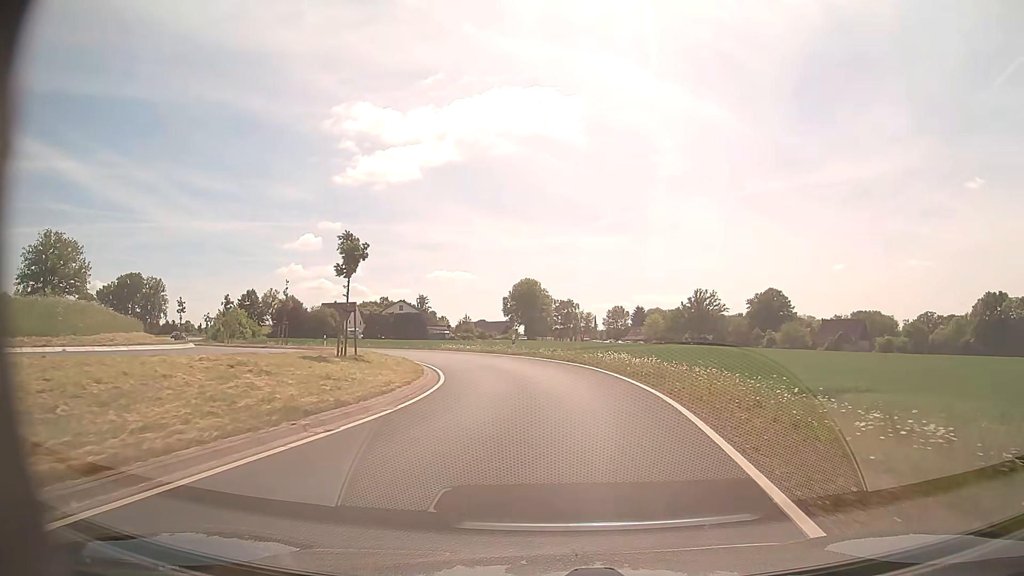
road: trunk_link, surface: asphalt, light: Day
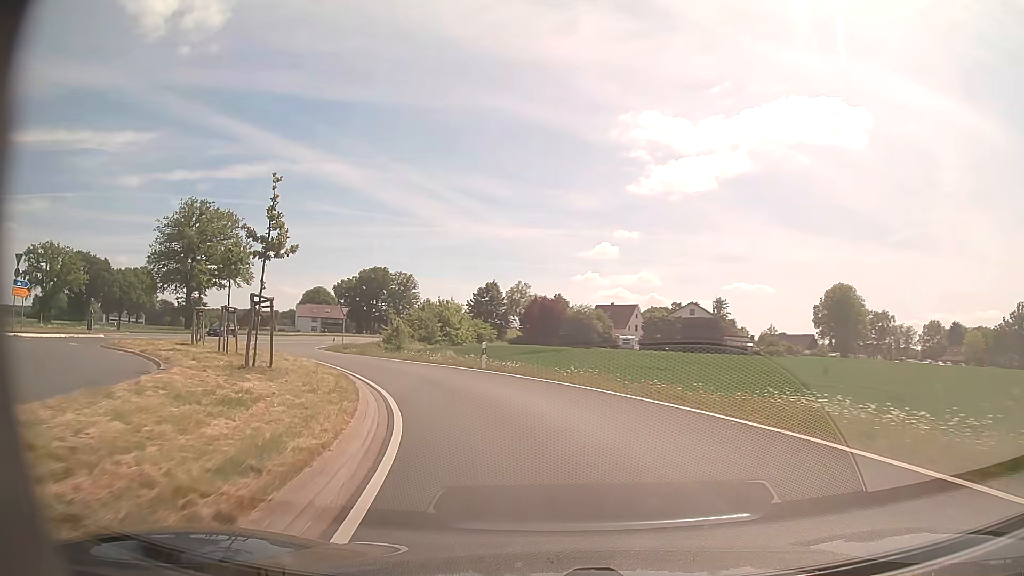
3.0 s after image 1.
(-4.8, +34.4) m; -24°
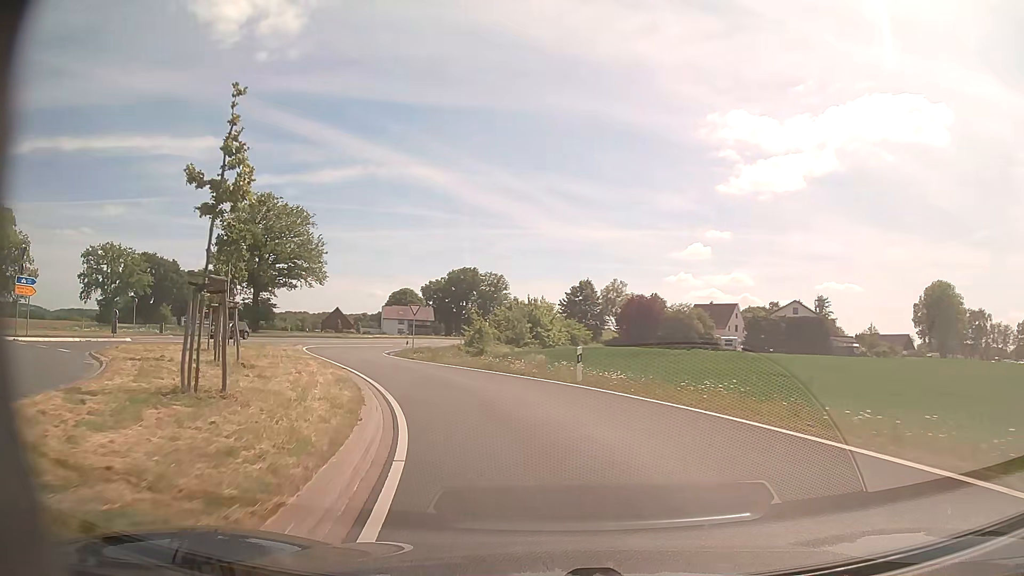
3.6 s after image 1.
(-0.5, +6.9) m; -8°
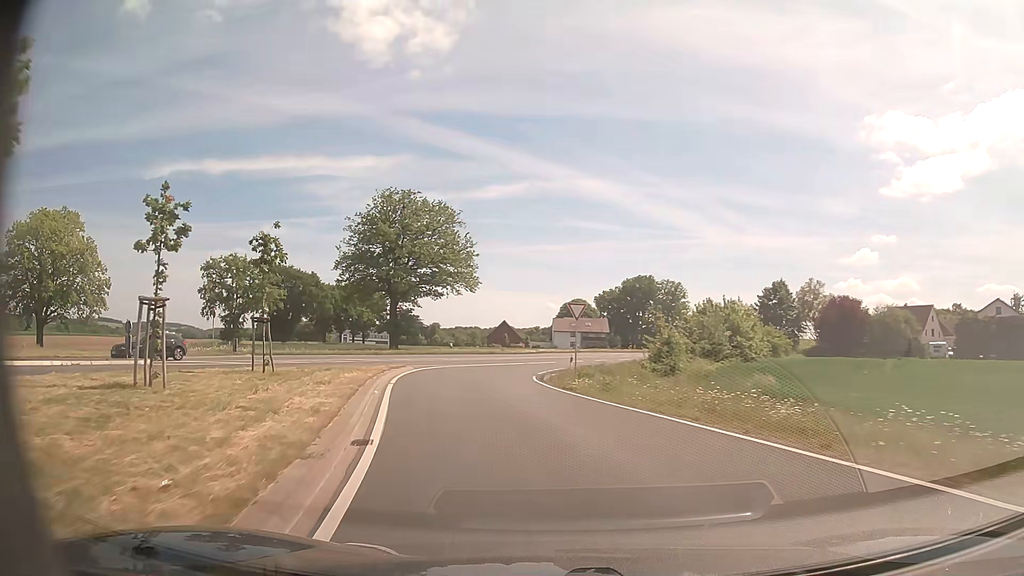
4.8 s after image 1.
(-1.9, +14.2) m; -15°
